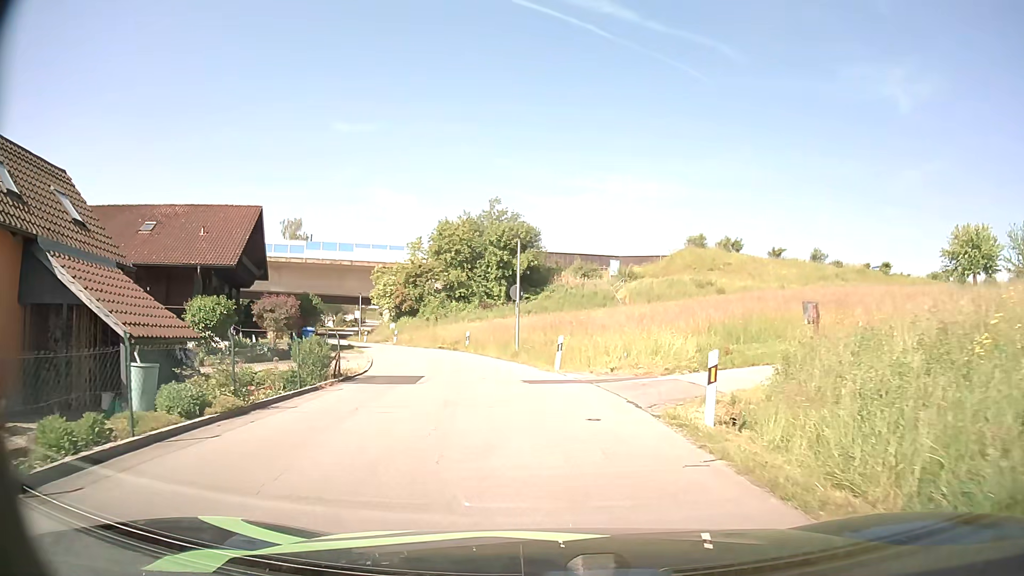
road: residential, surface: asphalt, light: Day
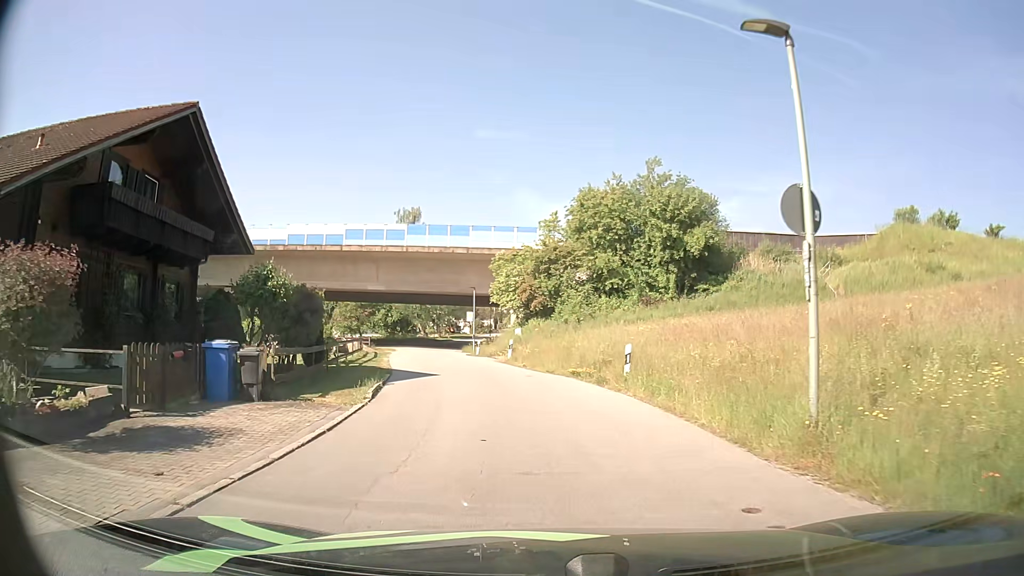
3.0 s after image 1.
(-1.8, +19.2) m; -12°
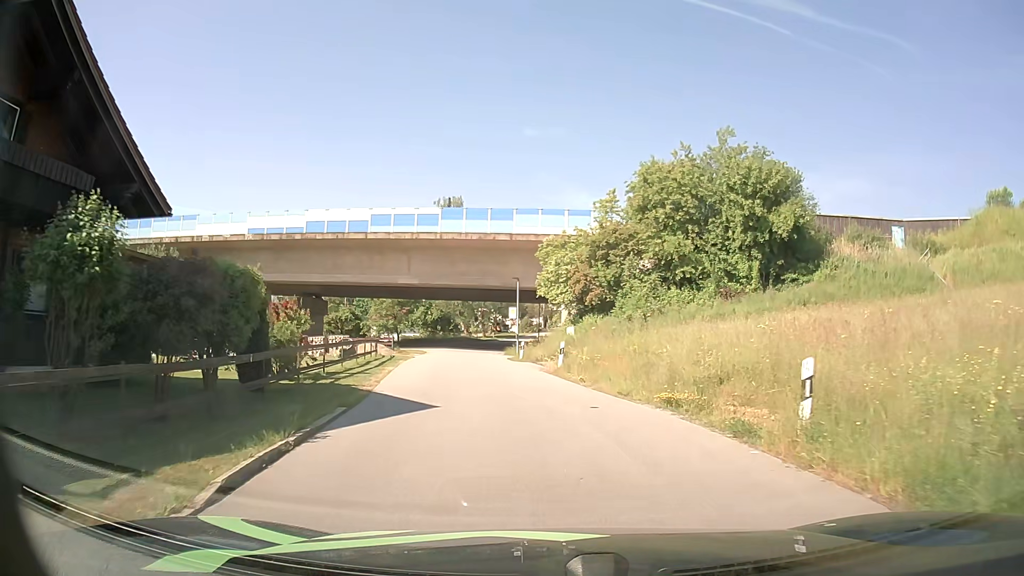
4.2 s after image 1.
(-0.4, +8.4) m; -4°
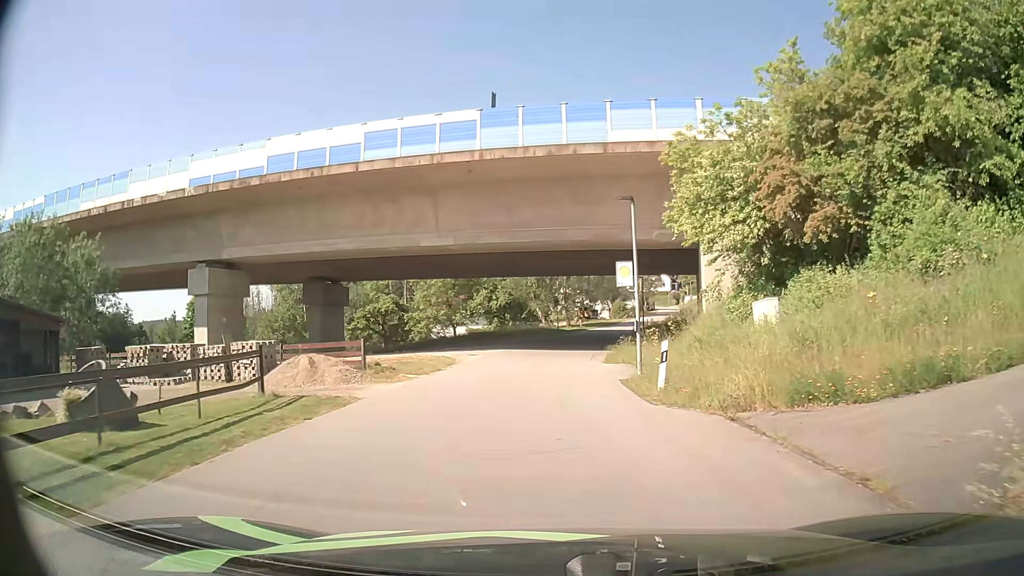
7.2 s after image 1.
(-1.9, +23.7) m; -7°
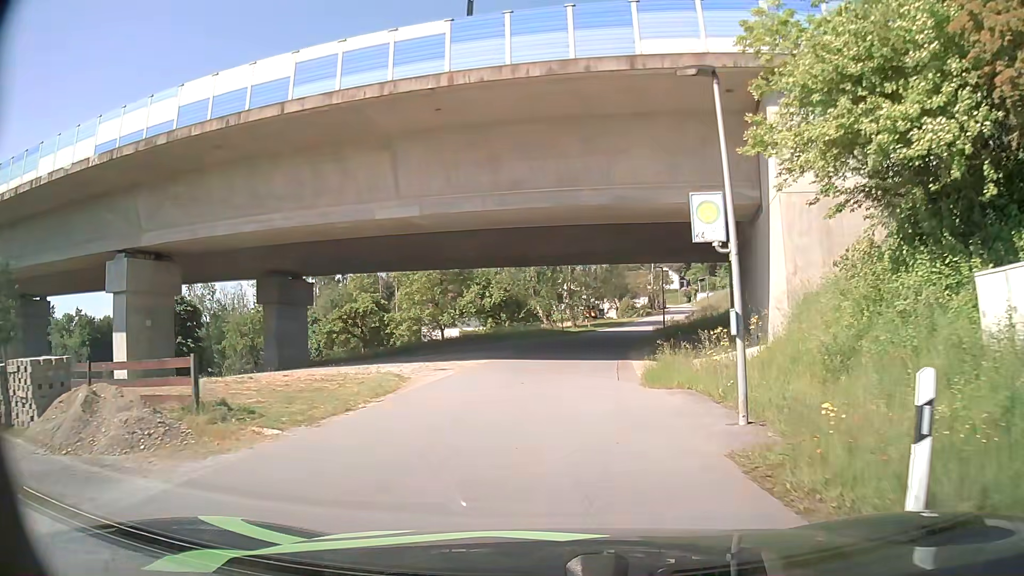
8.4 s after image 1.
(-0.1, +10.2) m; 0°
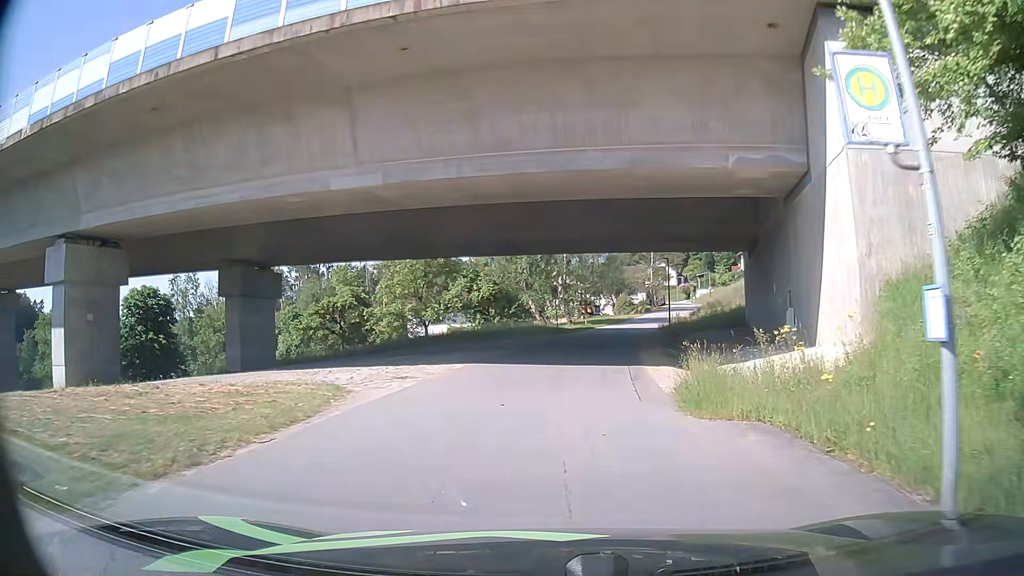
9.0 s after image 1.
(0.0, +5.2) m; 0°
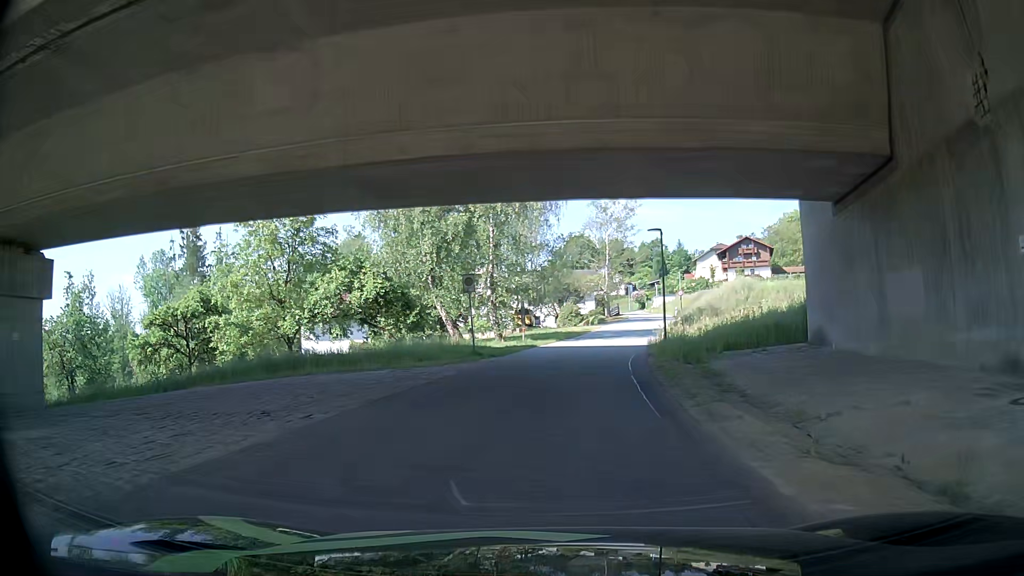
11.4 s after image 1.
(+0.7, +19.3) m; +4°
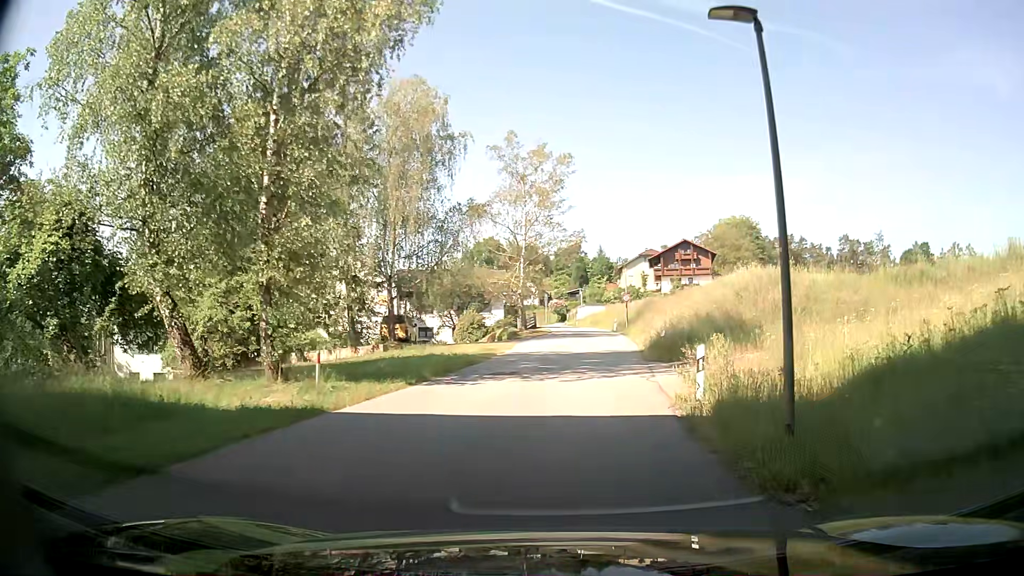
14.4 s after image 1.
(+0.9, +21.6) m; +9°
(0, +10) (+1, +20) (+2, +30) (+3, +40) (+4, +50) (+4, +60) (+3, +70) (+2, +80) (0, +90) (-2, +99) m
